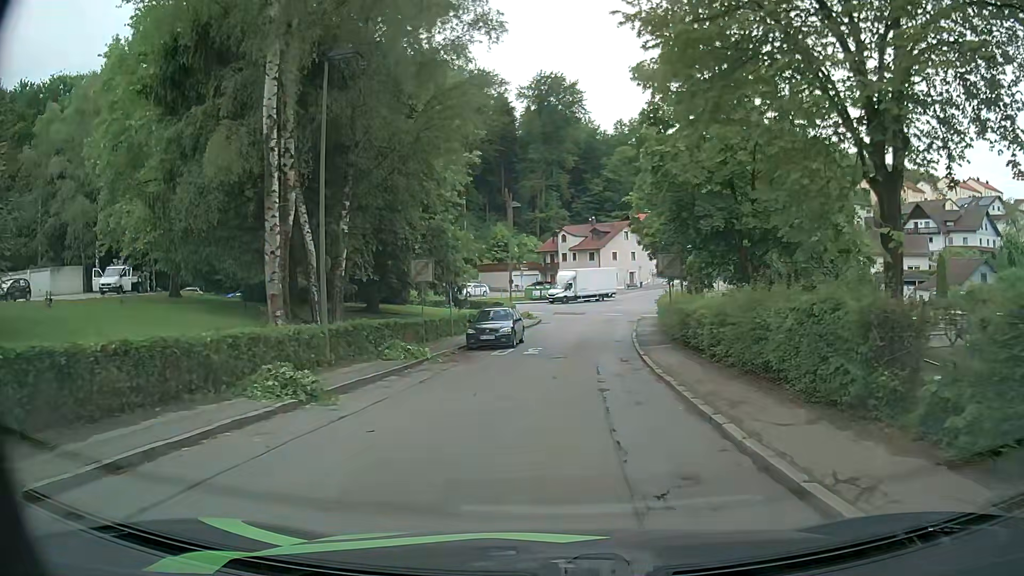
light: Day
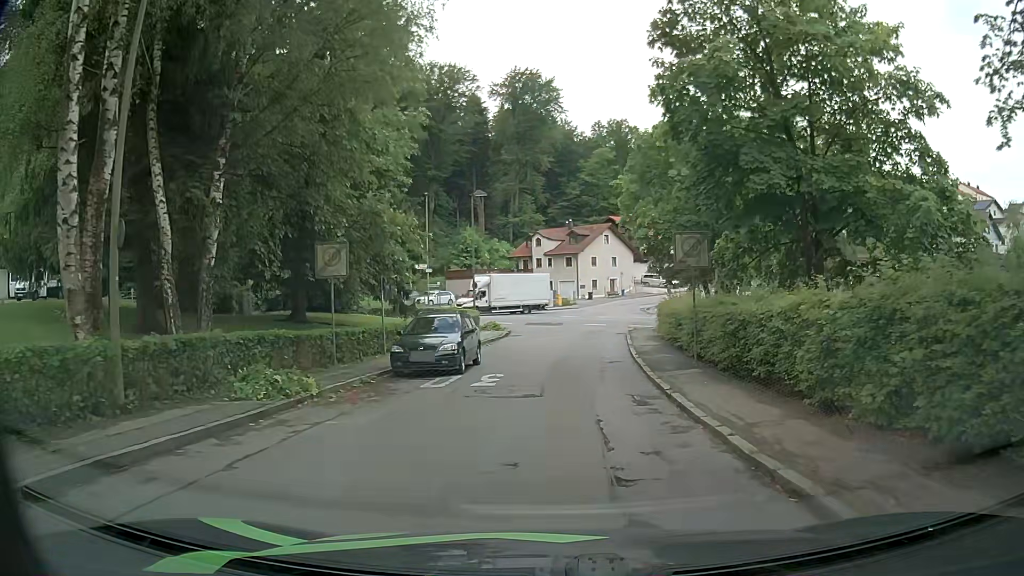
(+0.1, +7.8) m; +3°
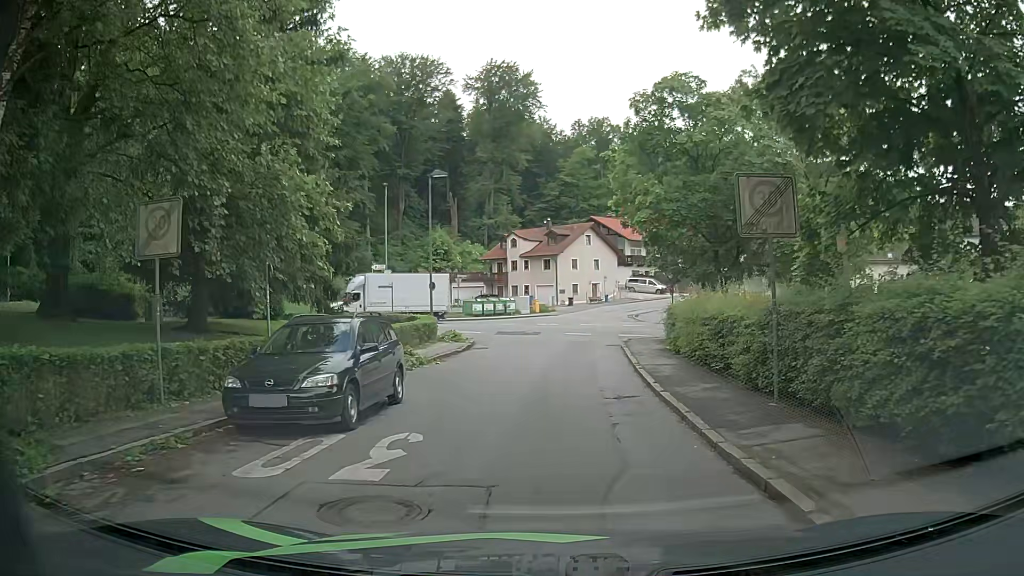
(0.0, +7.4) m; +1°
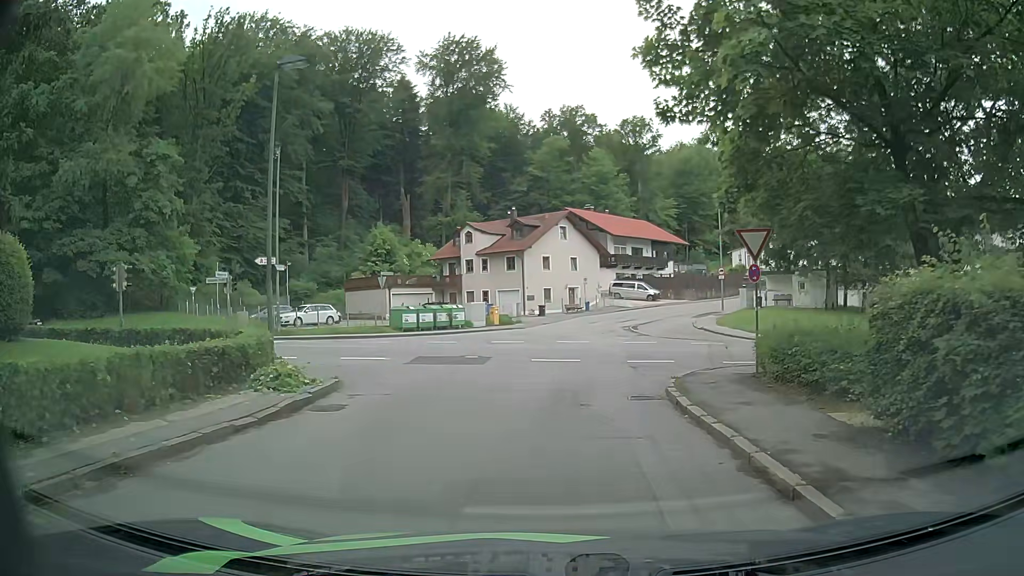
(+0.5, +16.3) m; +3°
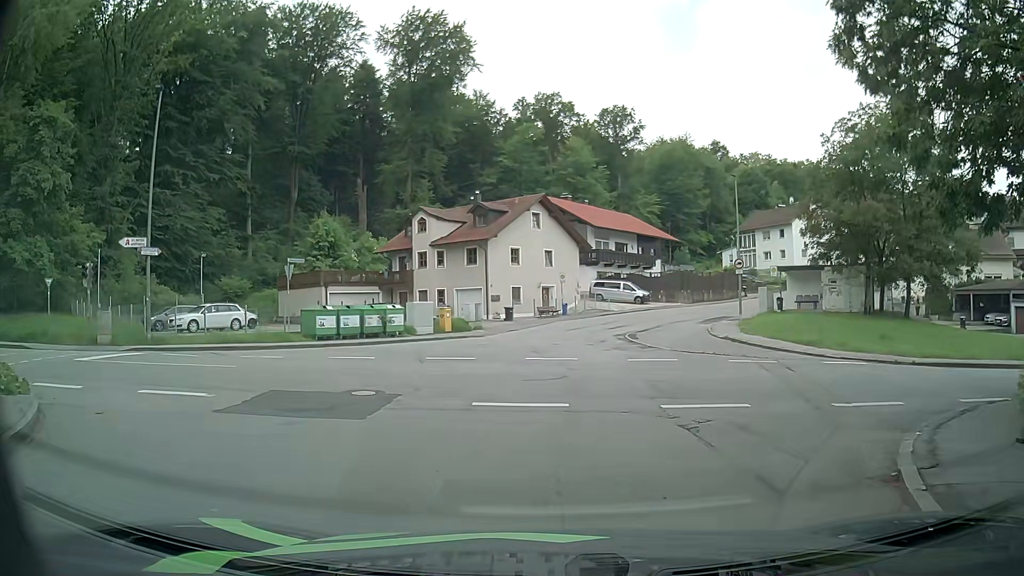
(+0.1, +10.5) m; +1°
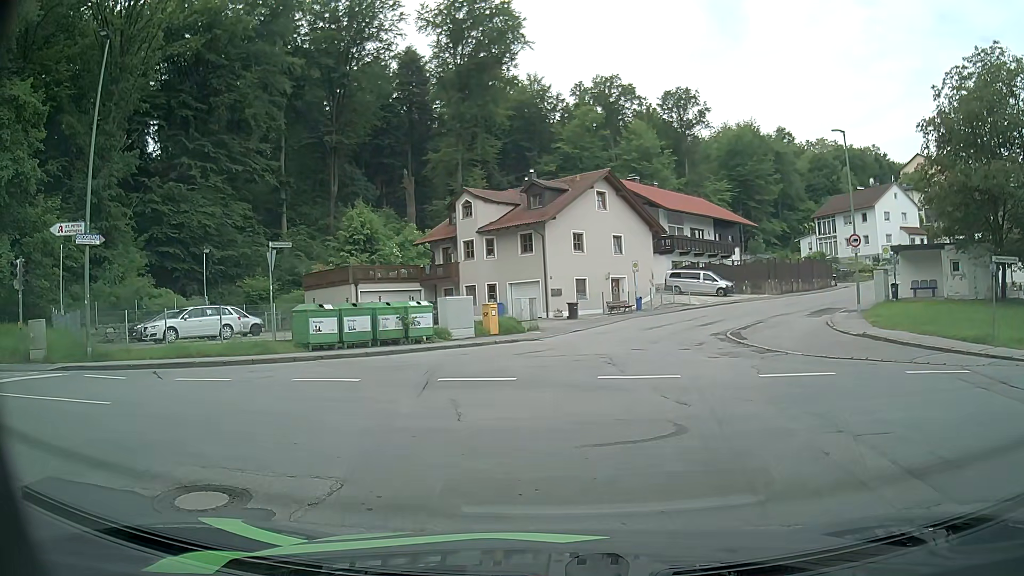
(0.0, +7.4) m; -7°
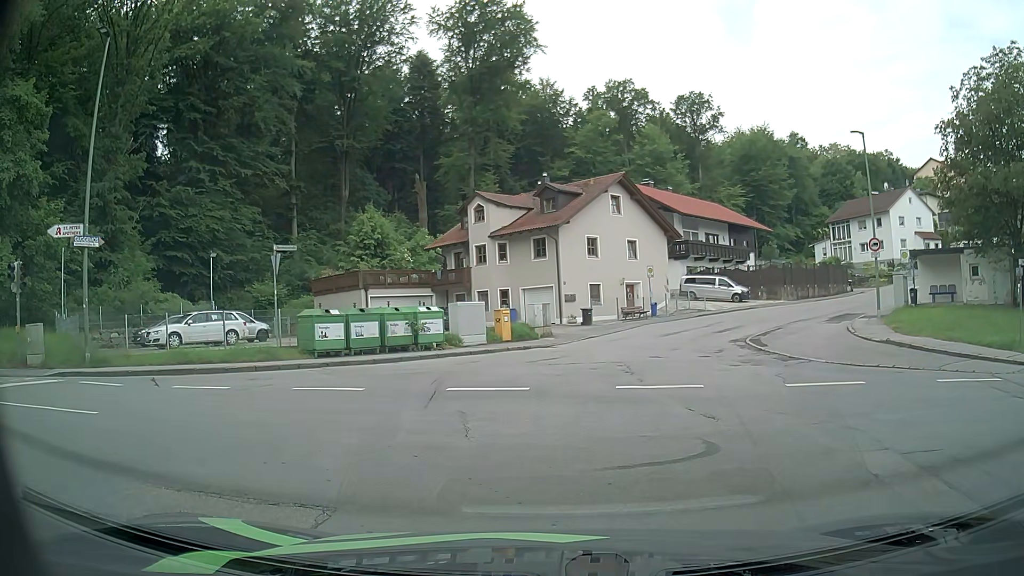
(0.0, +0.7) m; 0°
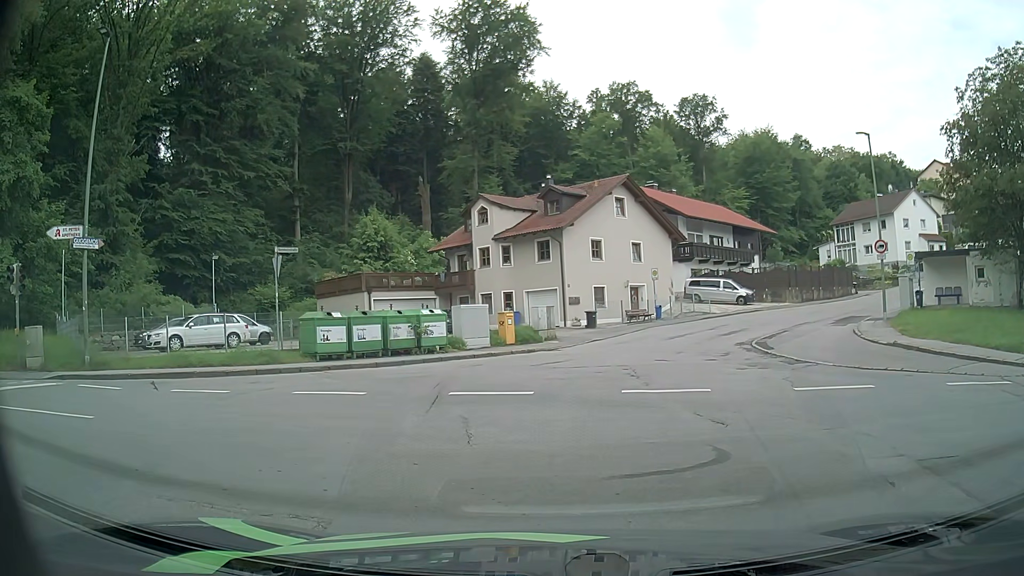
(0.0, +0.2) m; 0°
